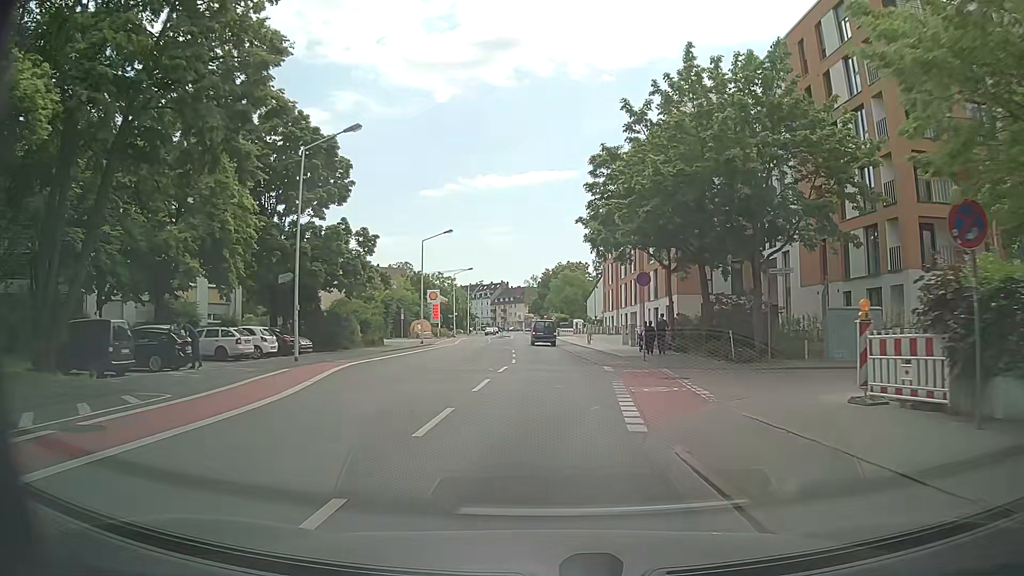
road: secondary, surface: asphalt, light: Day
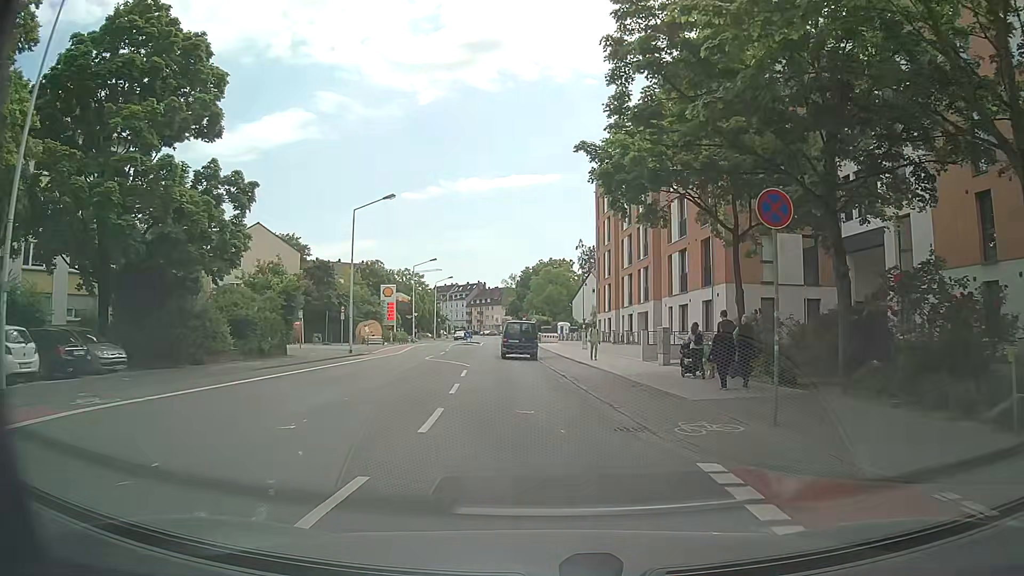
(+0.1, +16.7) m; +2°
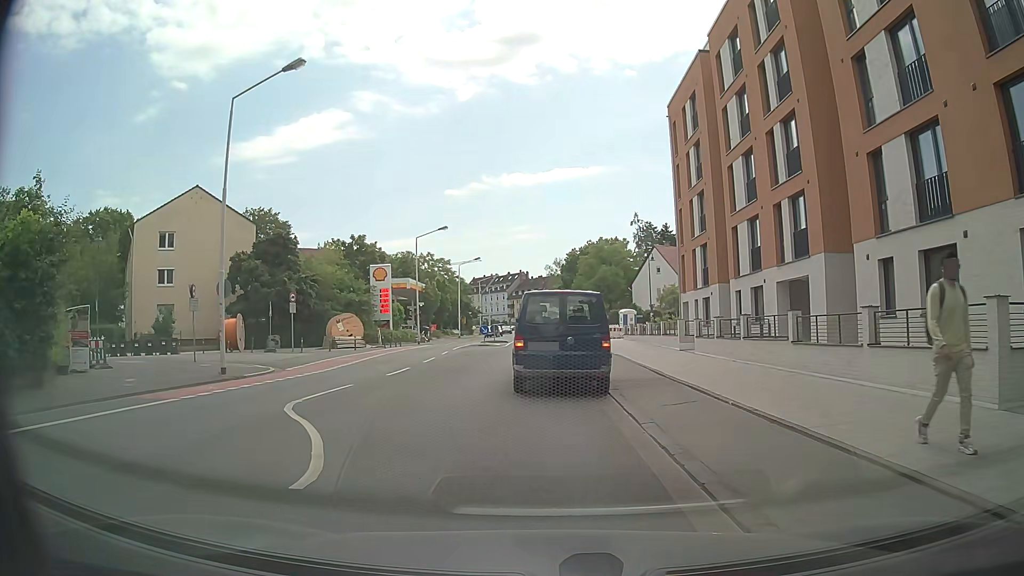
(-0.6, +21.8) m; -4°
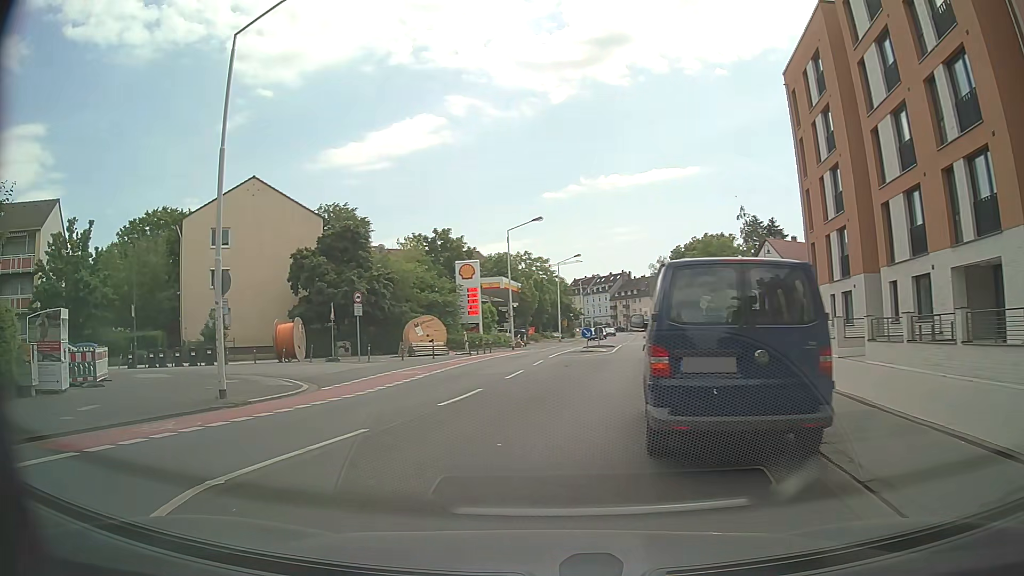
(-0.3, +6.3) m; -8°
